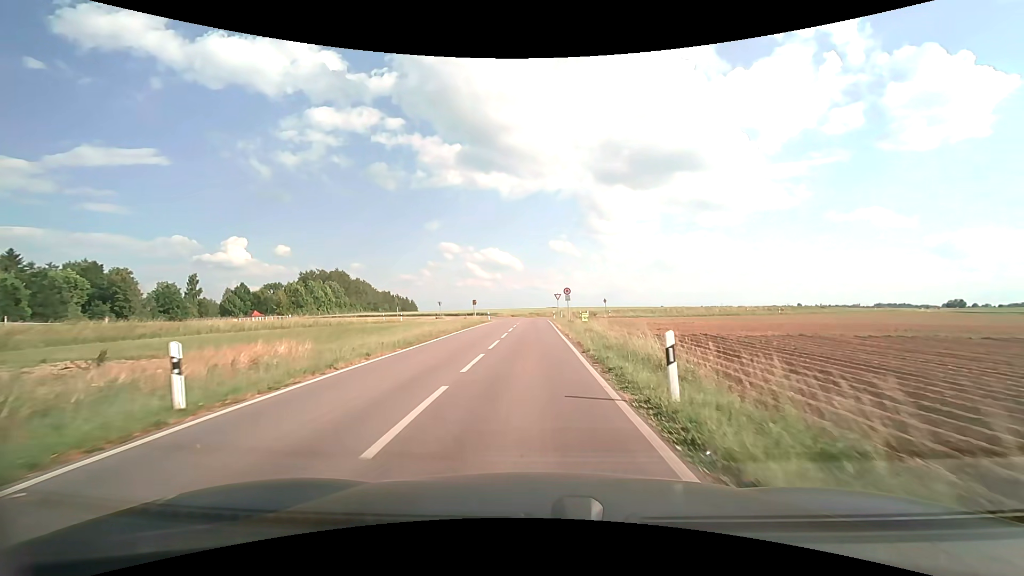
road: unclassified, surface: asphalt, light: Day
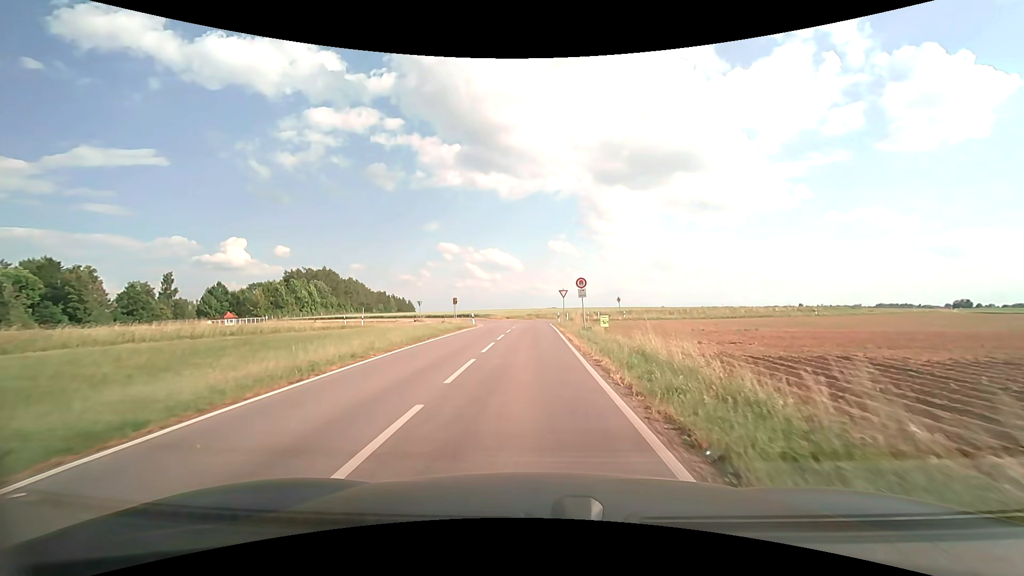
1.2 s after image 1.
(0.0, +13.5) m; 0°
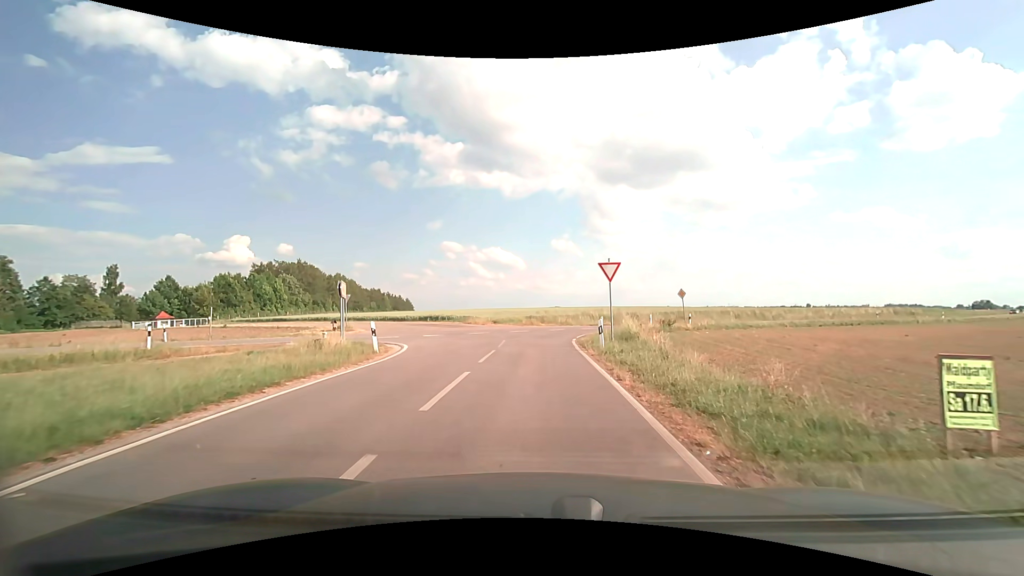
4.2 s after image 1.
(-0.2, +26.7) m; -1°
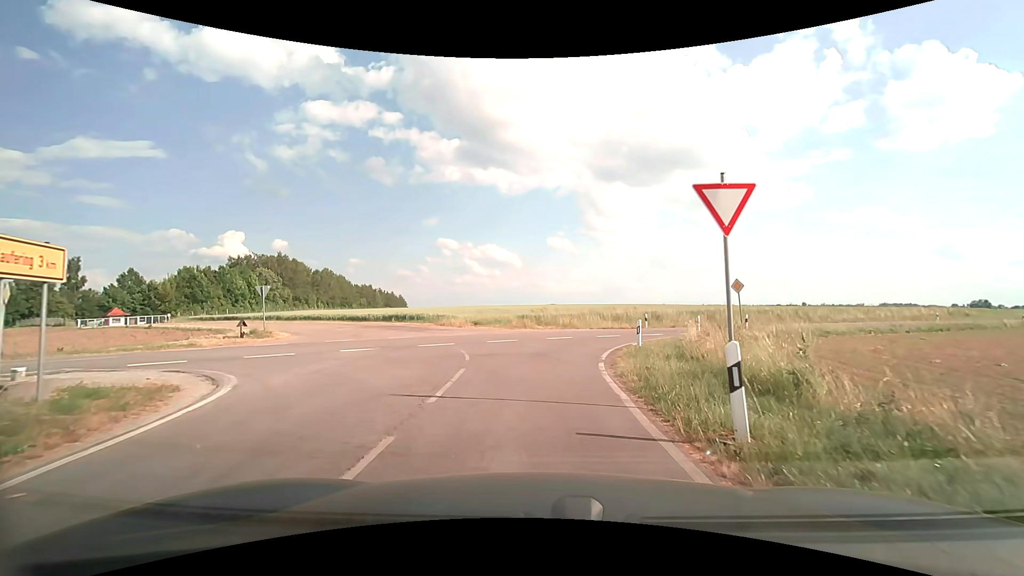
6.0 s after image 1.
(+0.1, +11.3) m; +1°
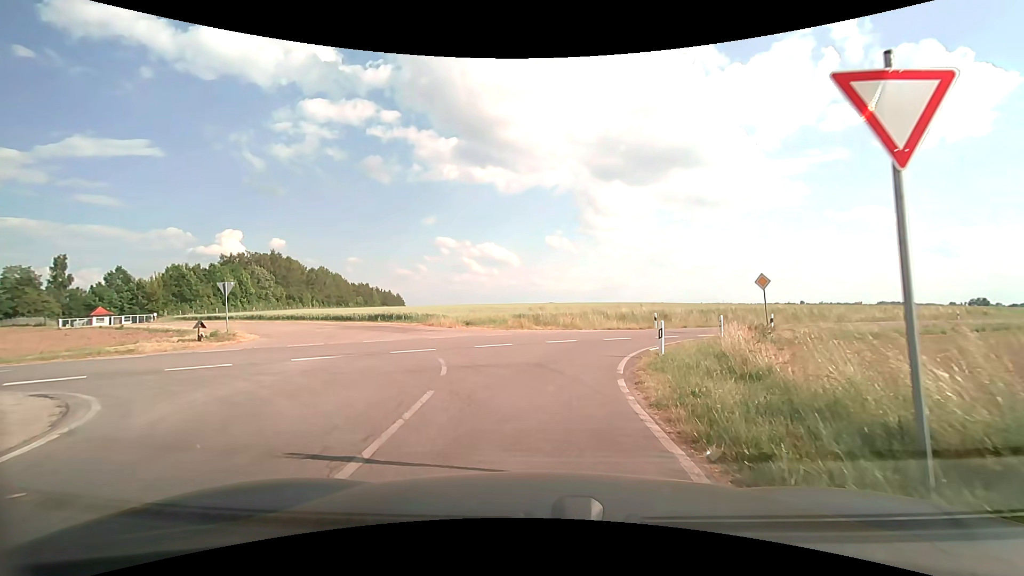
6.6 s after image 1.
(0.0, +3.2) m; 0°
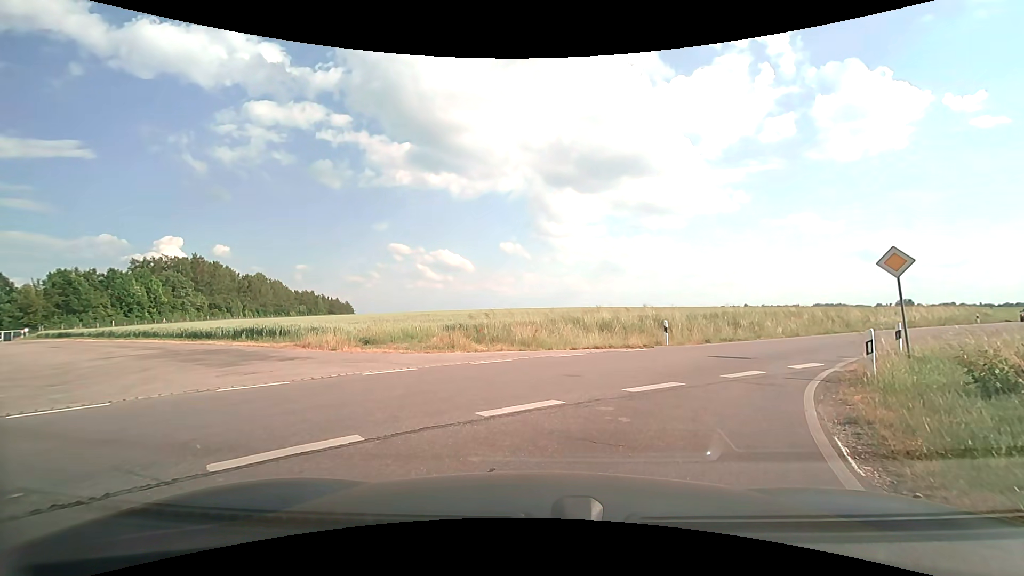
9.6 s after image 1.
(+0.3, +11.8) m; +5°
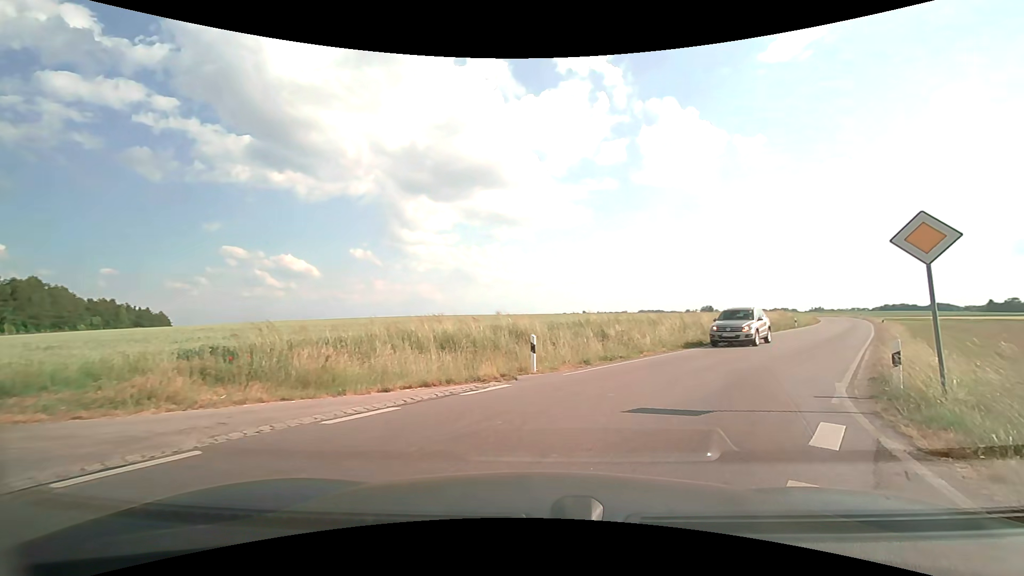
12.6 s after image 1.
(+0.8, +7.6) m; +16°
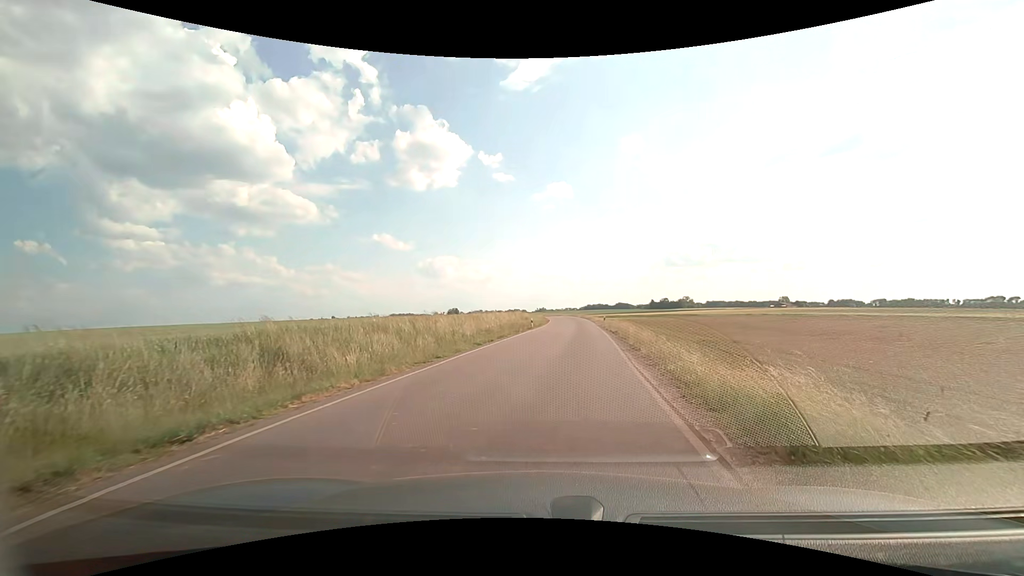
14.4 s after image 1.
(+2.5, +9.0) m; +27°
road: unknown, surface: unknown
(+1, +10) (+2, +20) (+3, +30) (+4, +40) (+5, +50) (+6, +60) (+6, +70) (+7, +80) (+7, +90) (+7, +100) m
